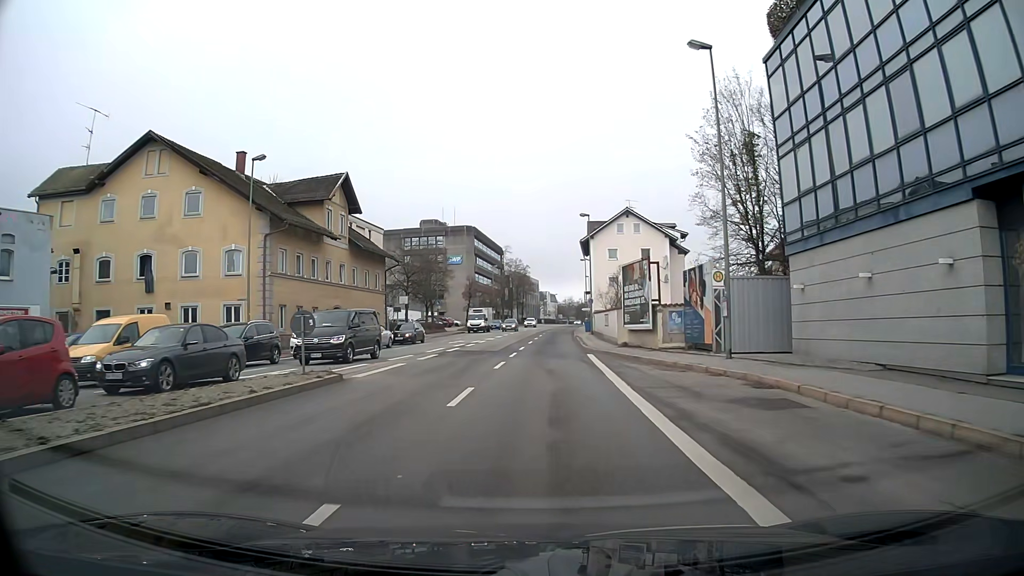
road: primary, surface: asphalt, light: Day
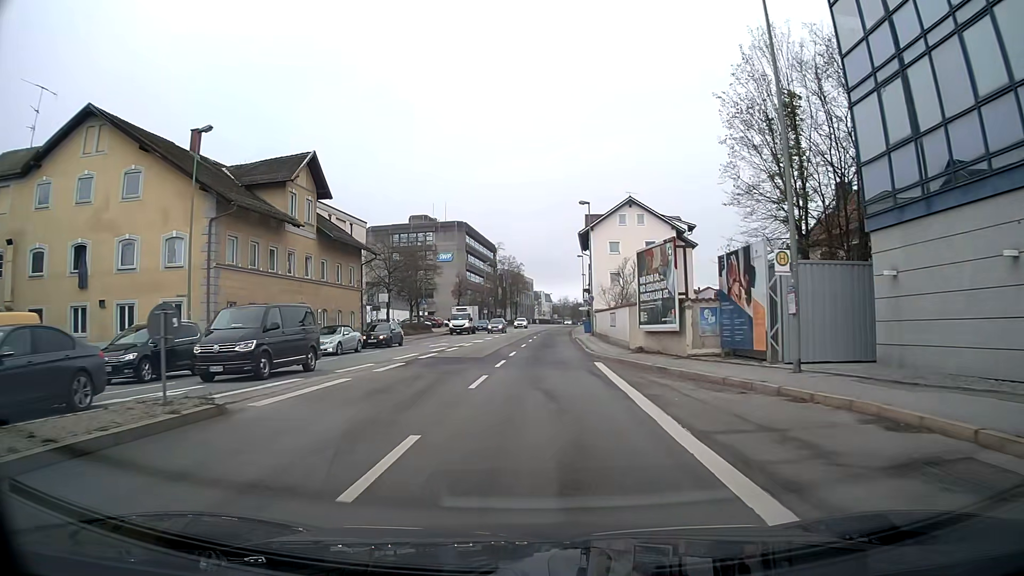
(0.0, +6.0) m; +1°
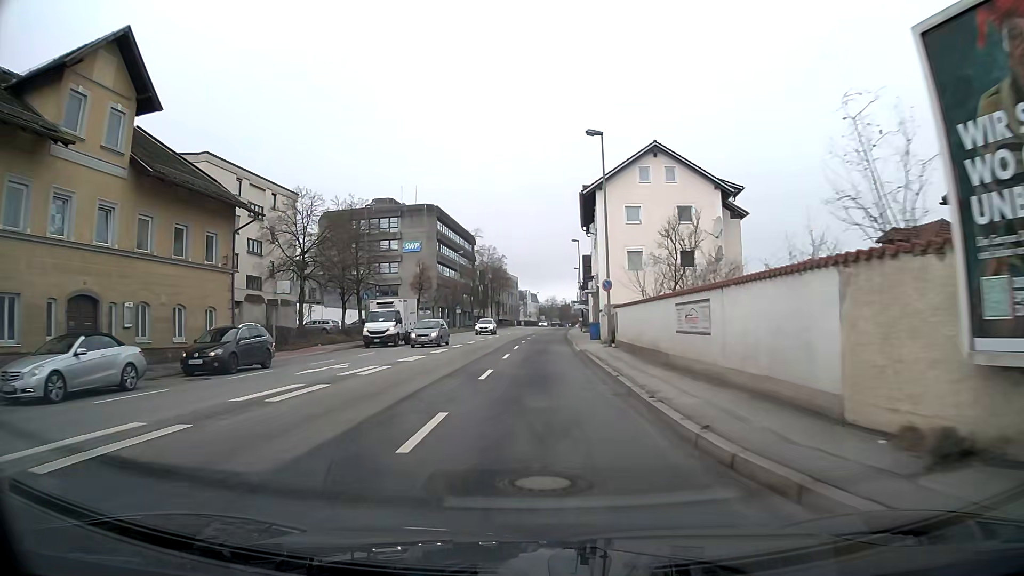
(+0.2, +19.7) m; +1°
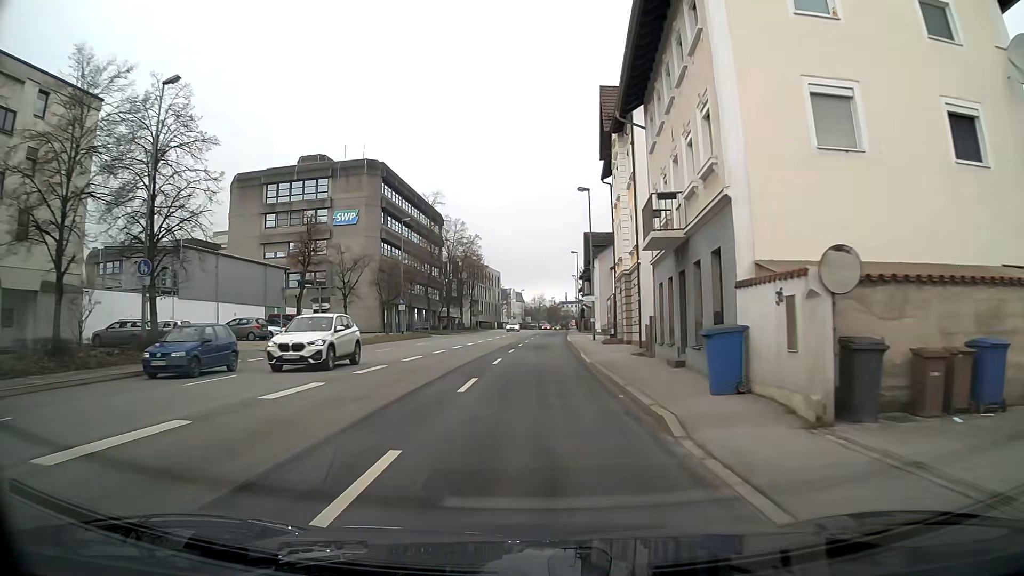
(+0.3, +30.1) m; +1°
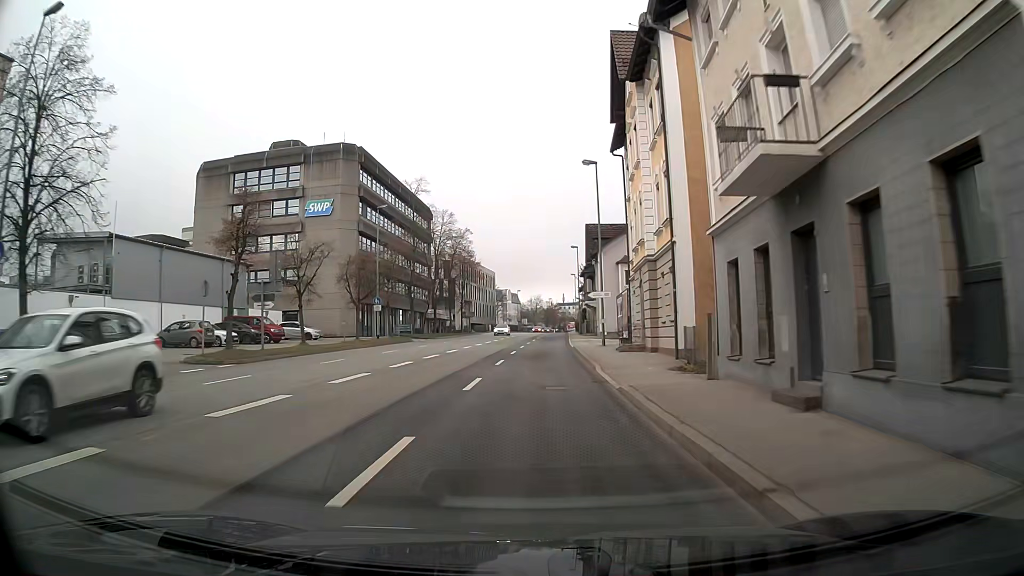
(0.0, +8.1) m; 0°
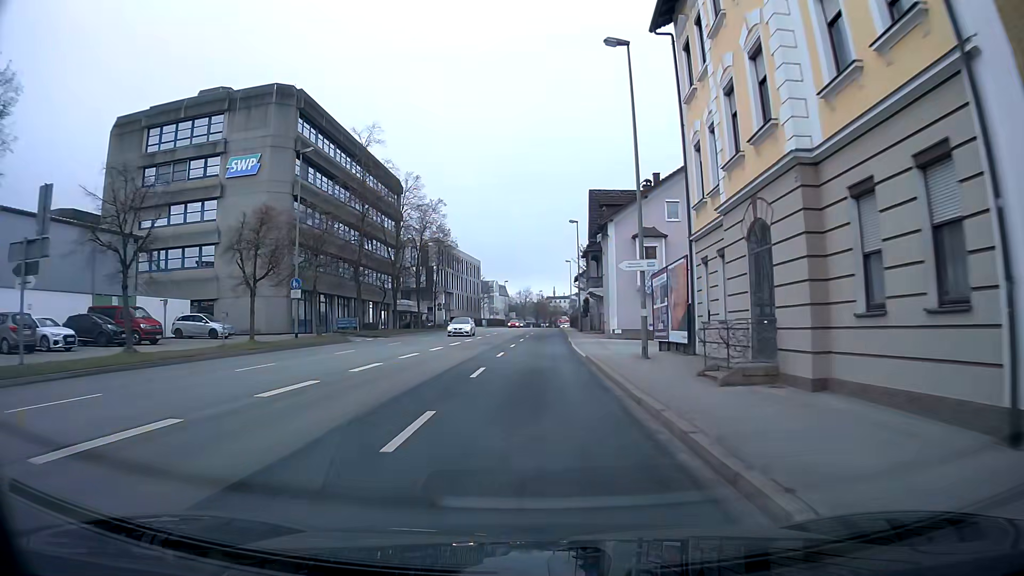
(+0.1, +16.0) m; +1°
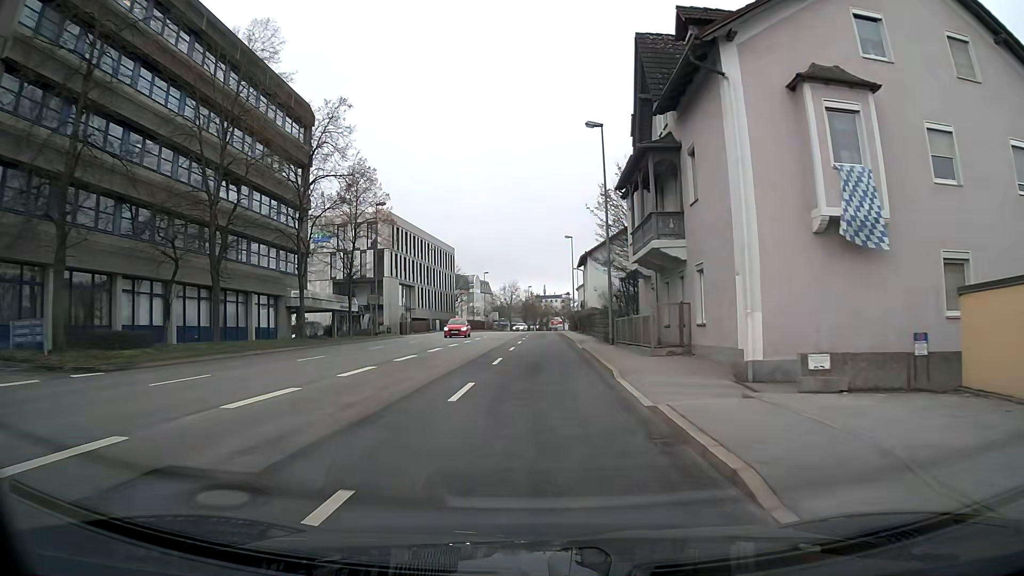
(+0.2, +31.5) m; +1°
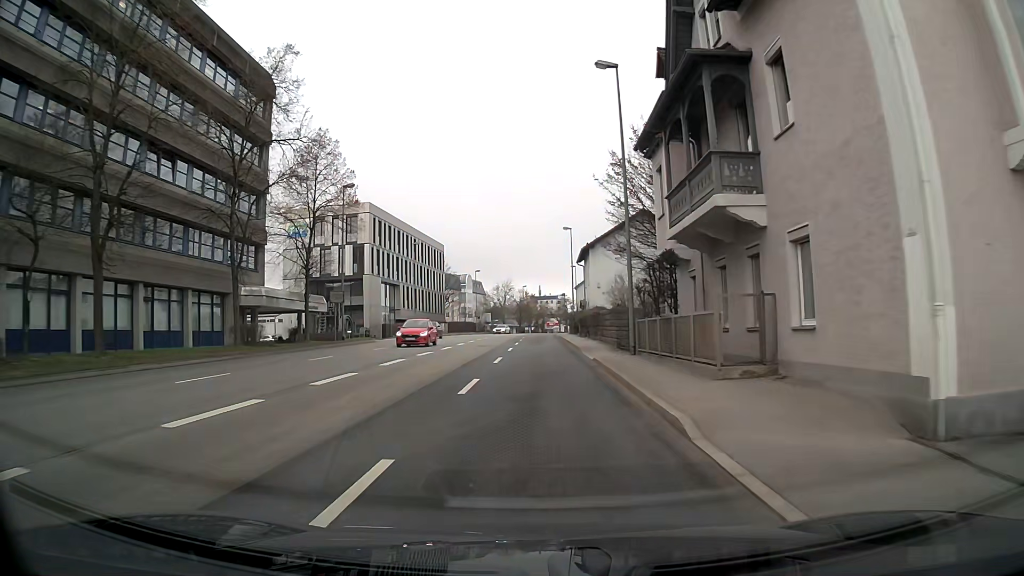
(0.0, +7.8) m; 0°
